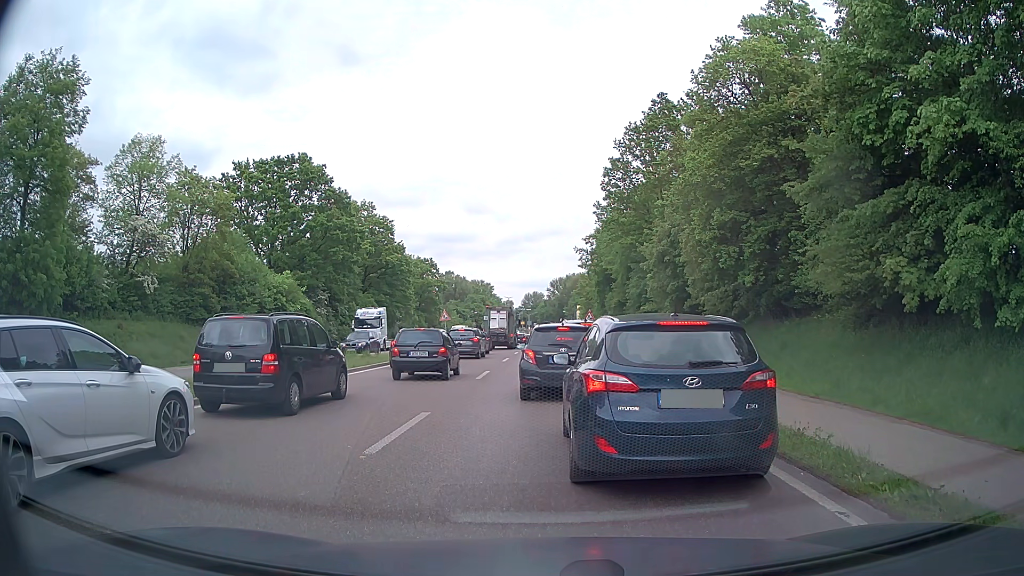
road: primary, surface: asphalt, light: Day
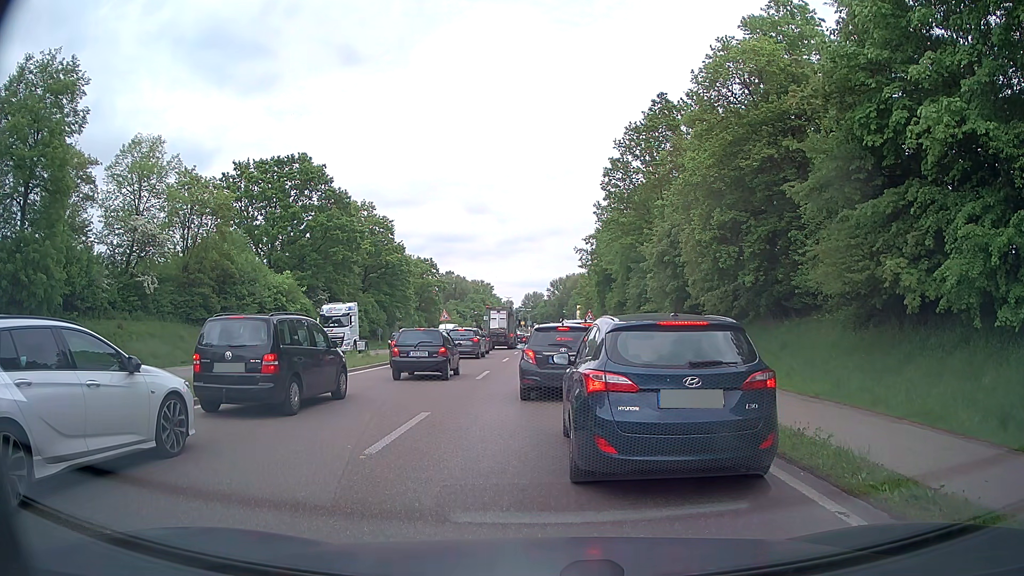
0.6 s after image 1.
(0.0, 0.0) m; 0°
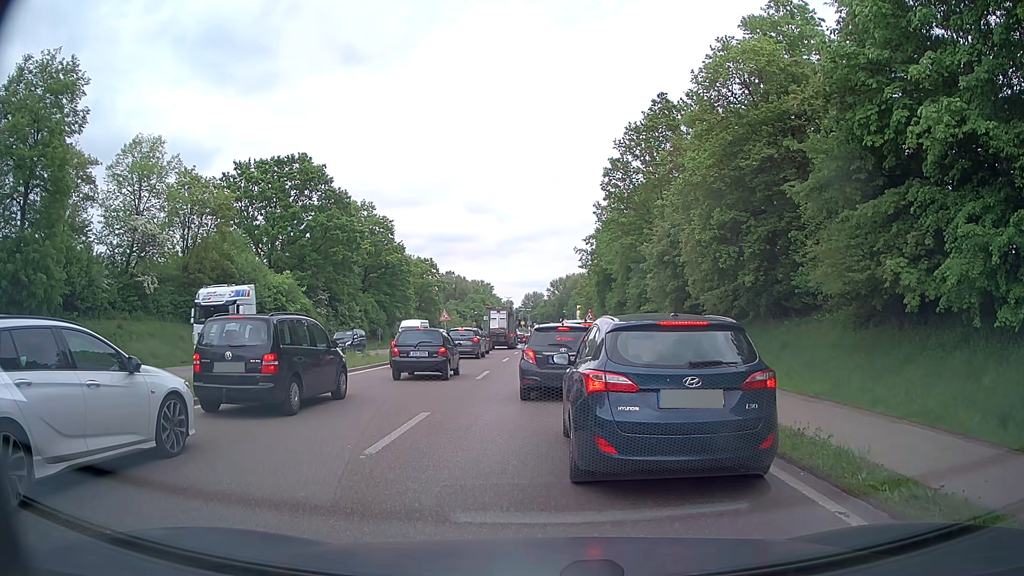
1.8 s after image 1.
(0.0, 0.0) m; 0°
